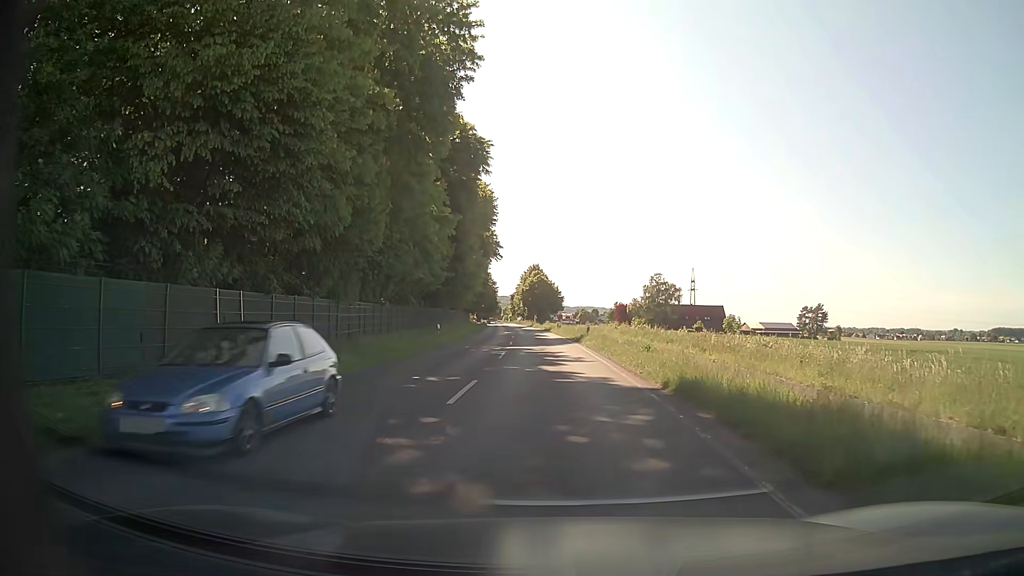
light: Day
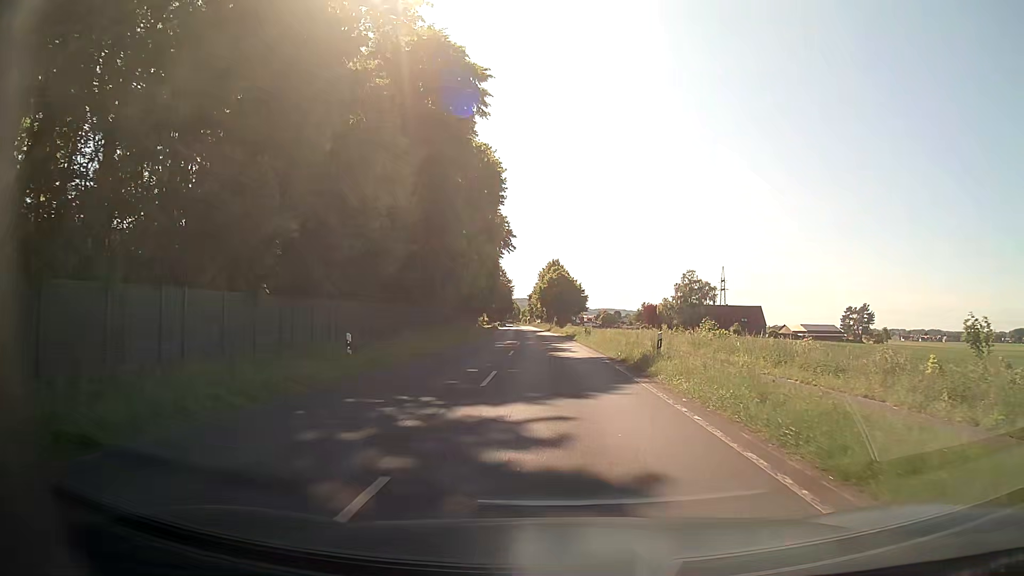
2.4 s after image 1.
(-0.4, +21.4) m; -2°
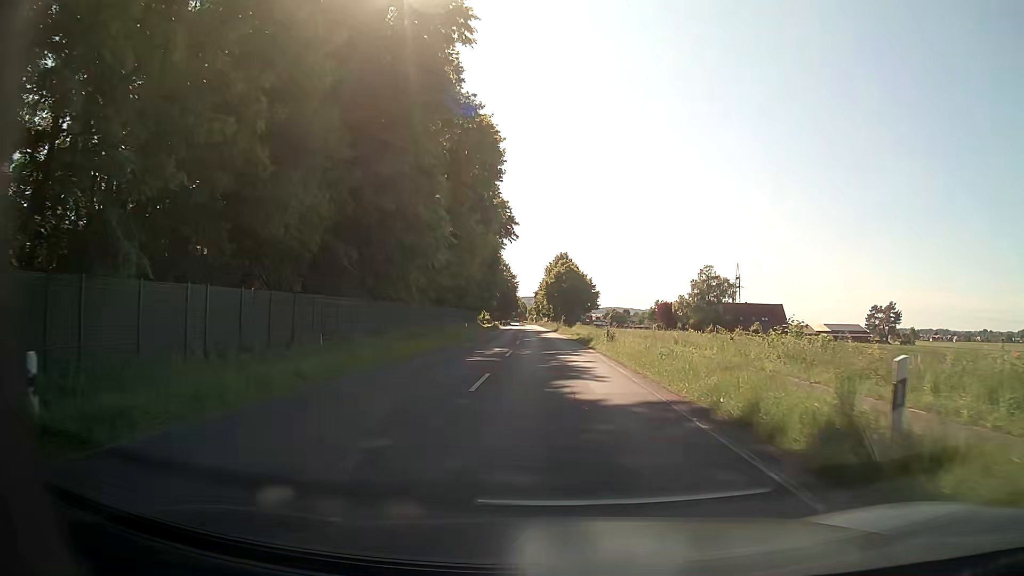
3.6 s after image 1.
(-0.1, +13.6) m; -1°
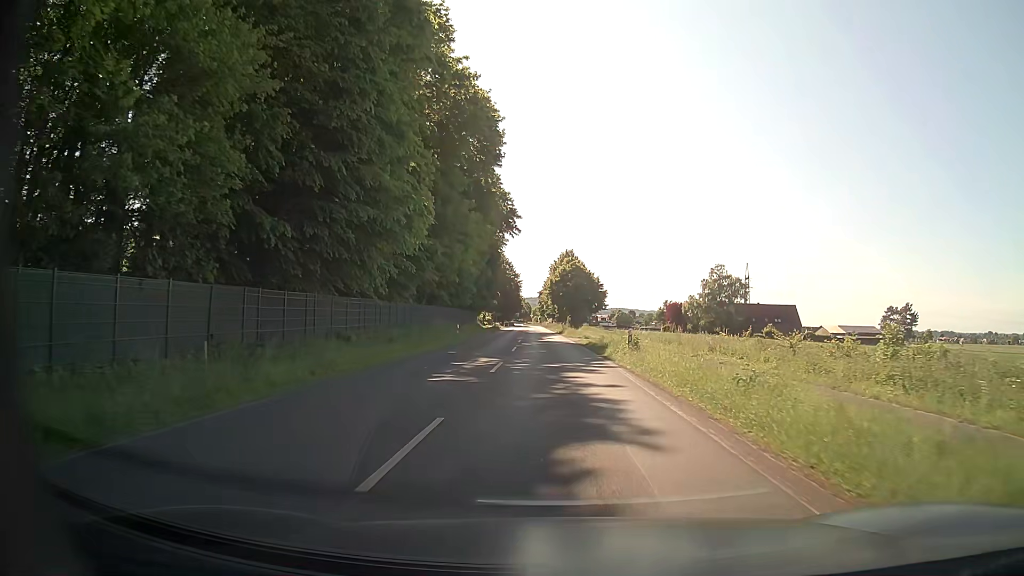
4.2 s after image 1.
(0.0, +7.4) m; 0°
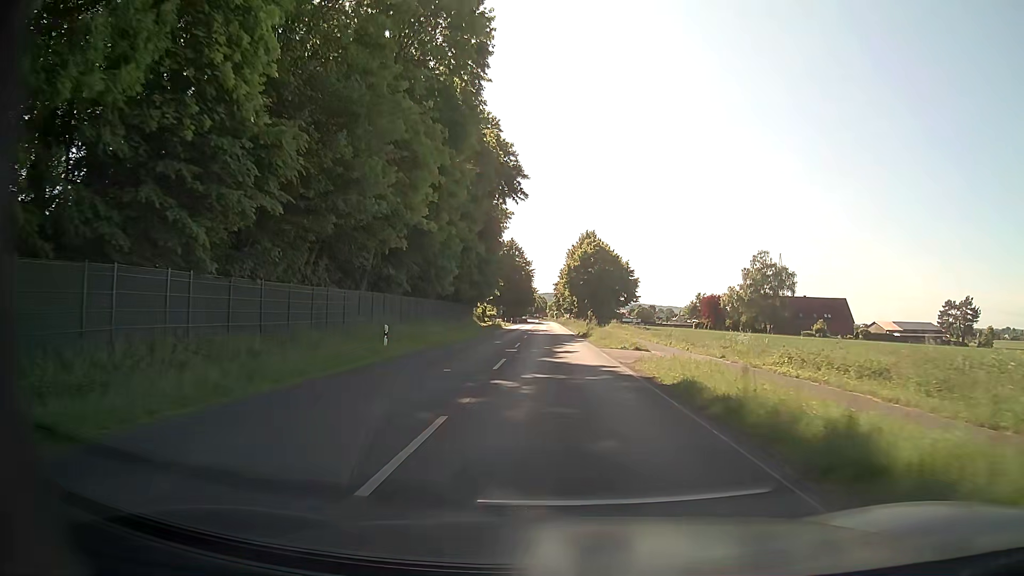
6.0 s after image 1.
(-0.3, +24.6) m; -2°
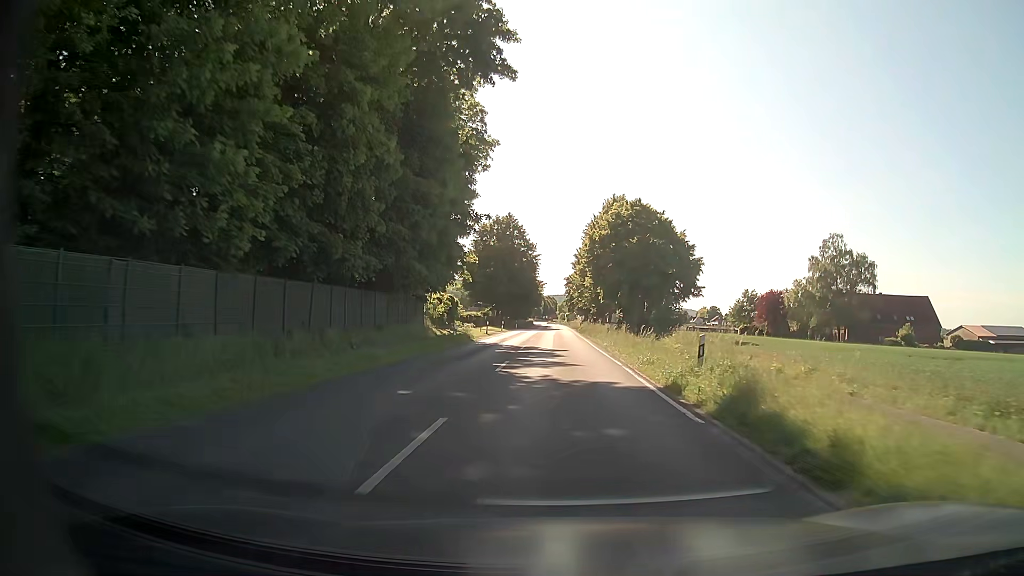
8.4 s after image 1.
(-0.3, +36.3) m; -1°
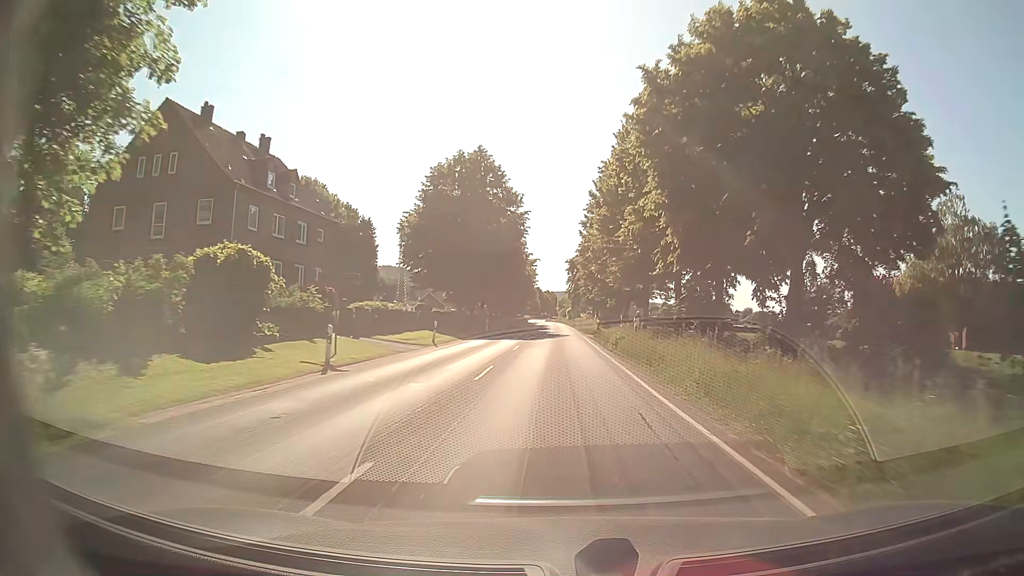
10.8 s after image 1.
(+0.1, +39.3) m; 0°
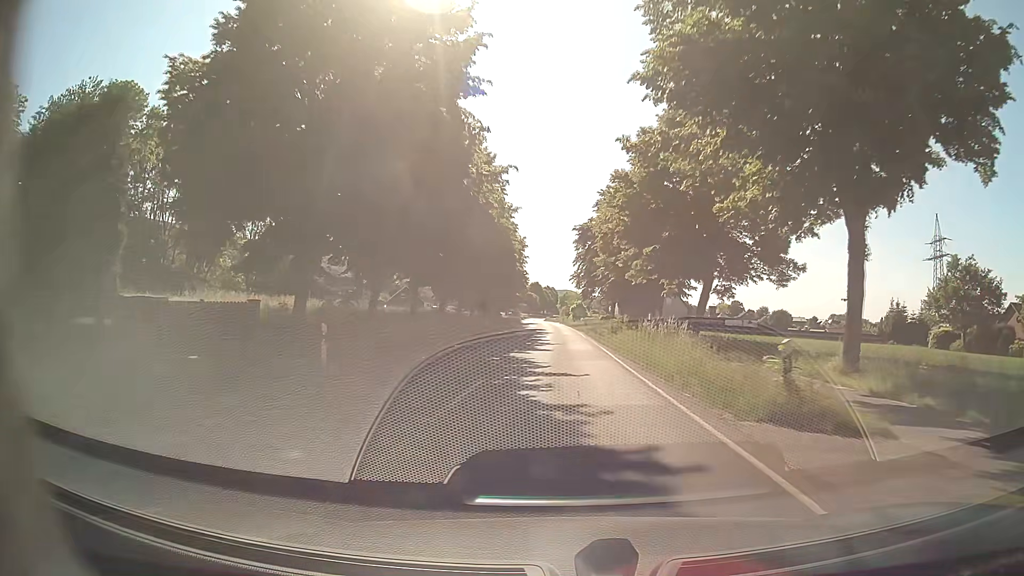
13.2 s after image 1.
(-0.2, +40.5) m; 0°
(0, +10) (0, +20) (0, +30) (0, +40) (0, +50) (0, +60) (0, +70) (0, +80) (0, +90) (-1, +100) m
